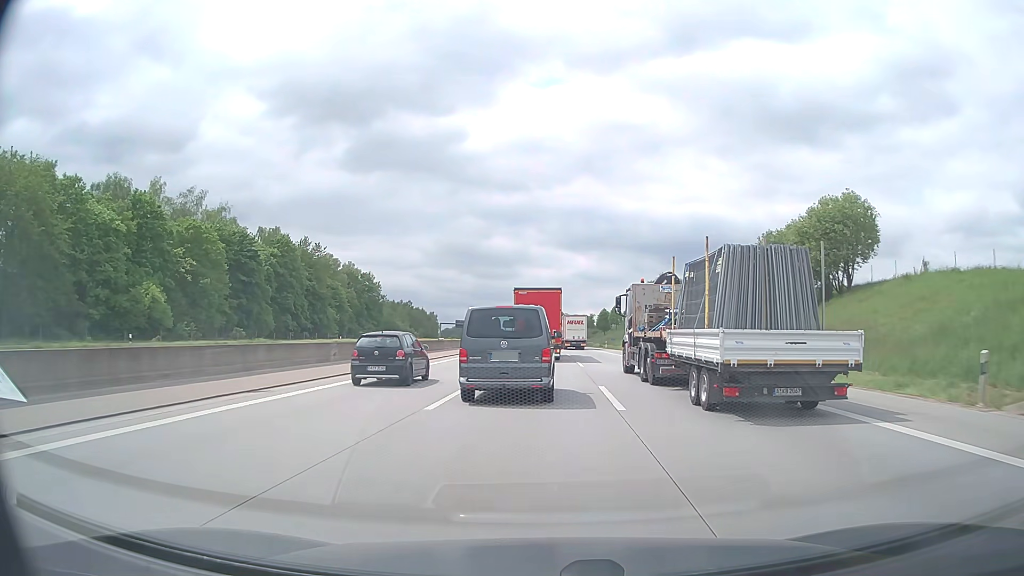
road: motorway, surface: asphalt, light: Day
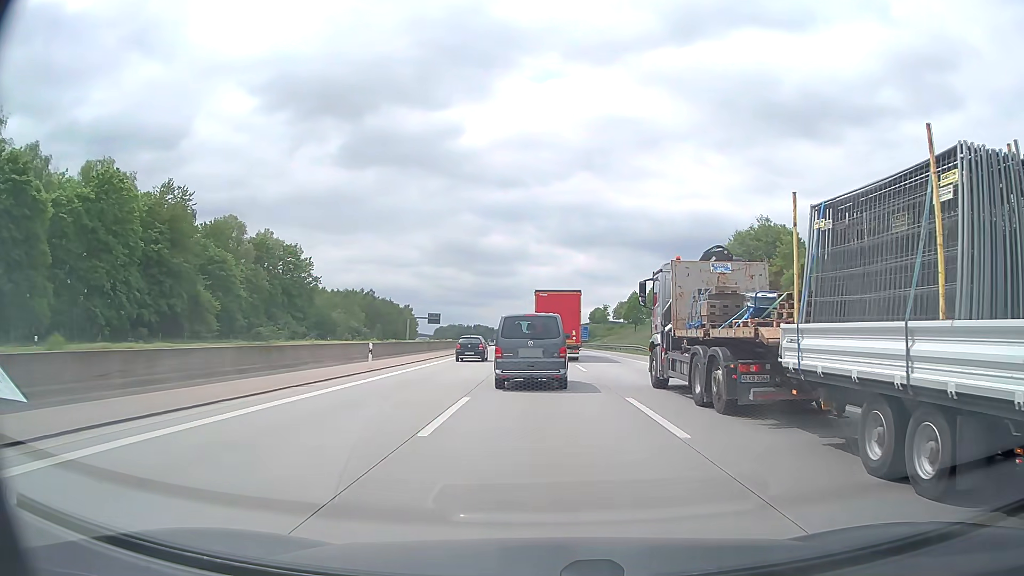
(+0.1, +58.2) m; 0°
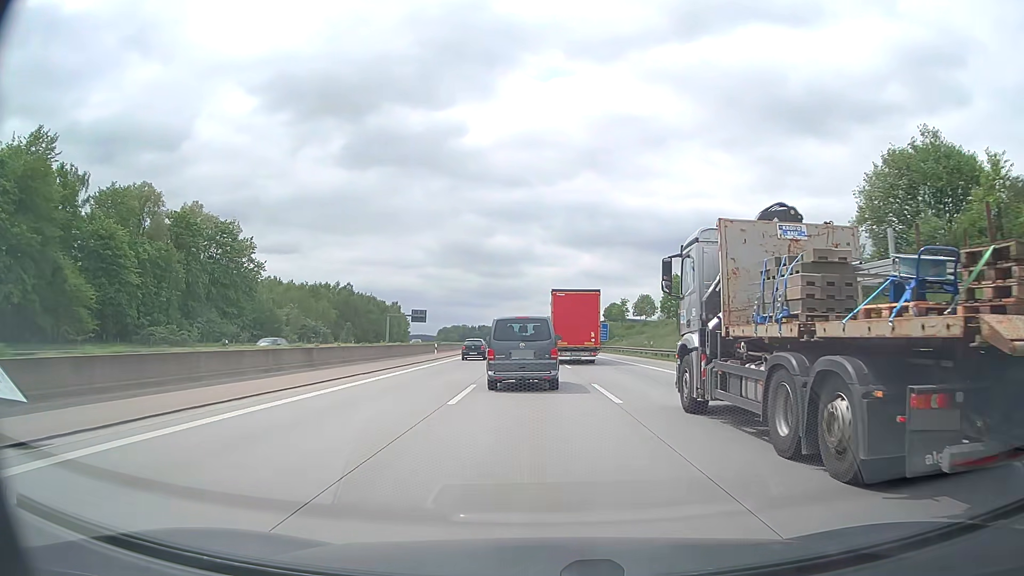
(0.0, +31.8) m; -1°
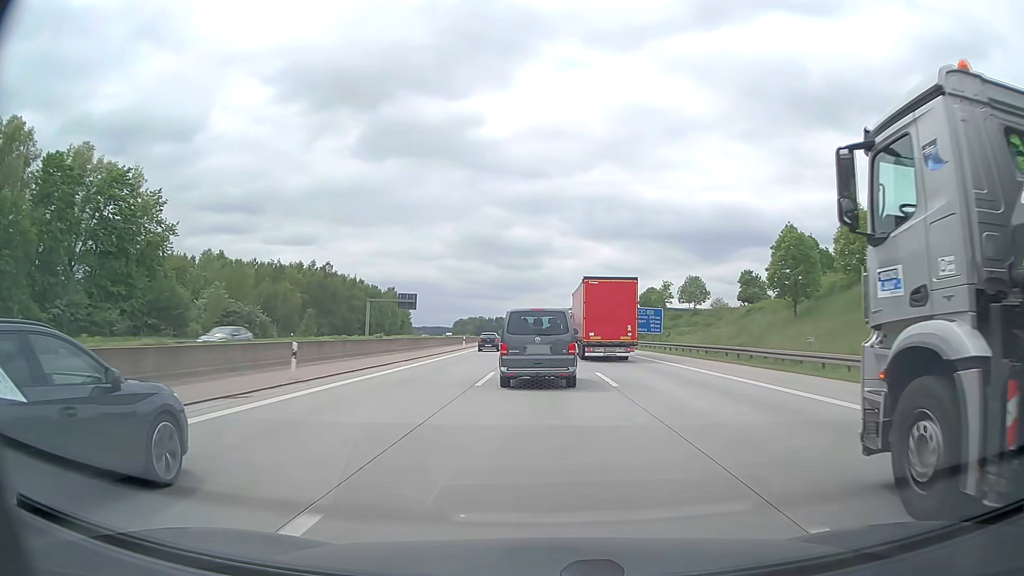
(-0.6, +33.8) m; -2°
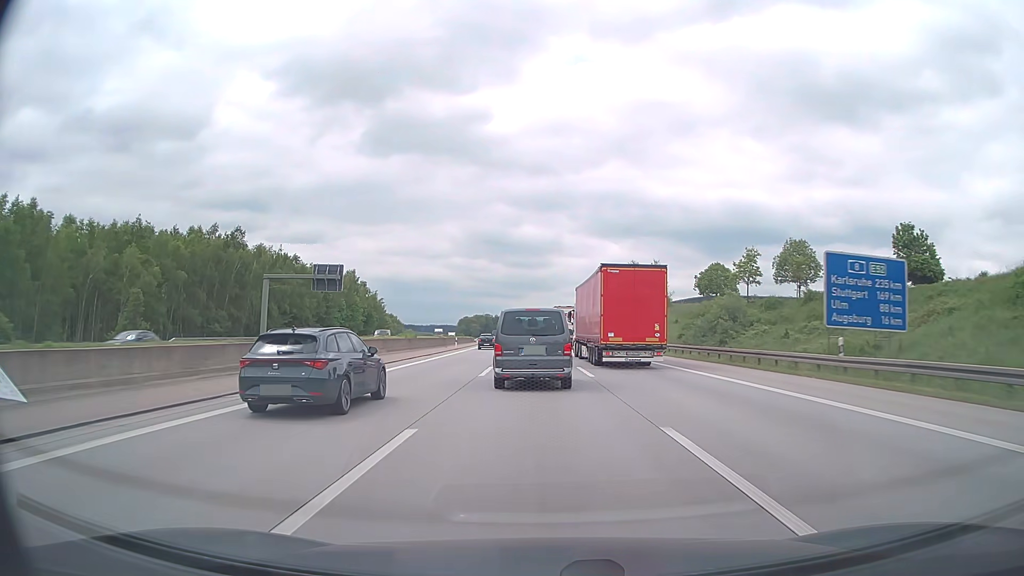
(-0.3, +50.1) m; -1°
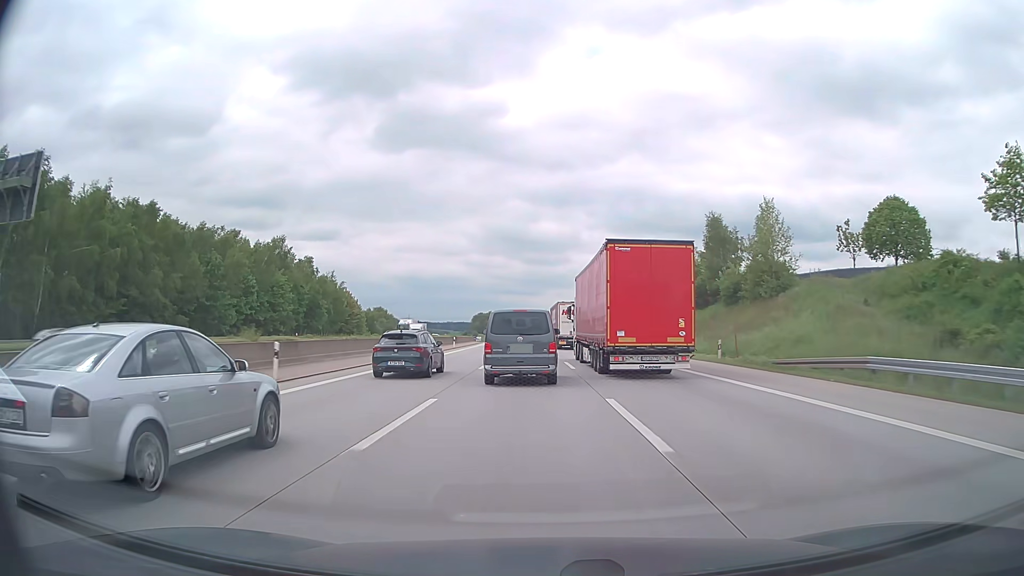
(-0.5, +50.4) m; -1°
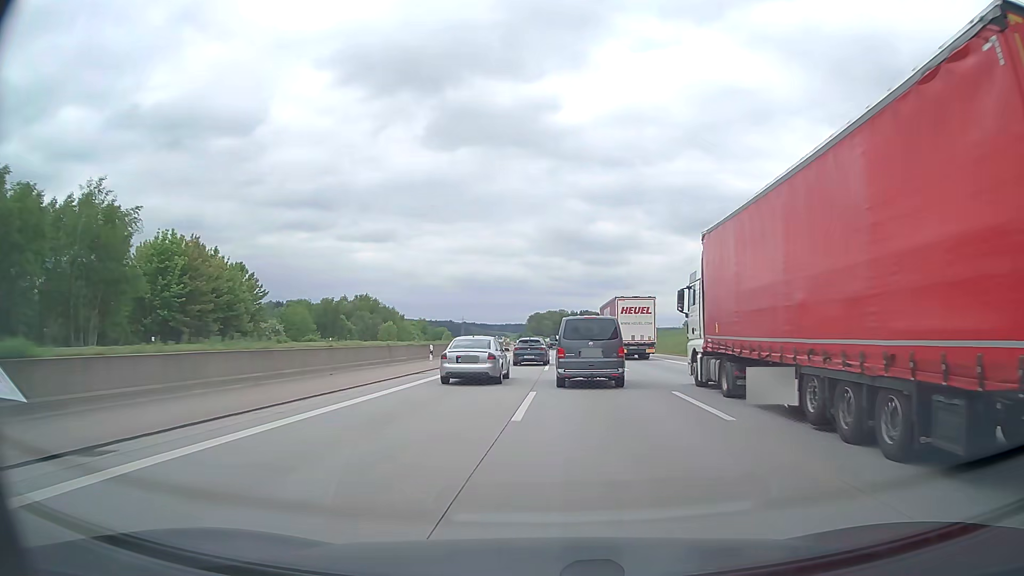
(-3.5, +88.1) m; -5°
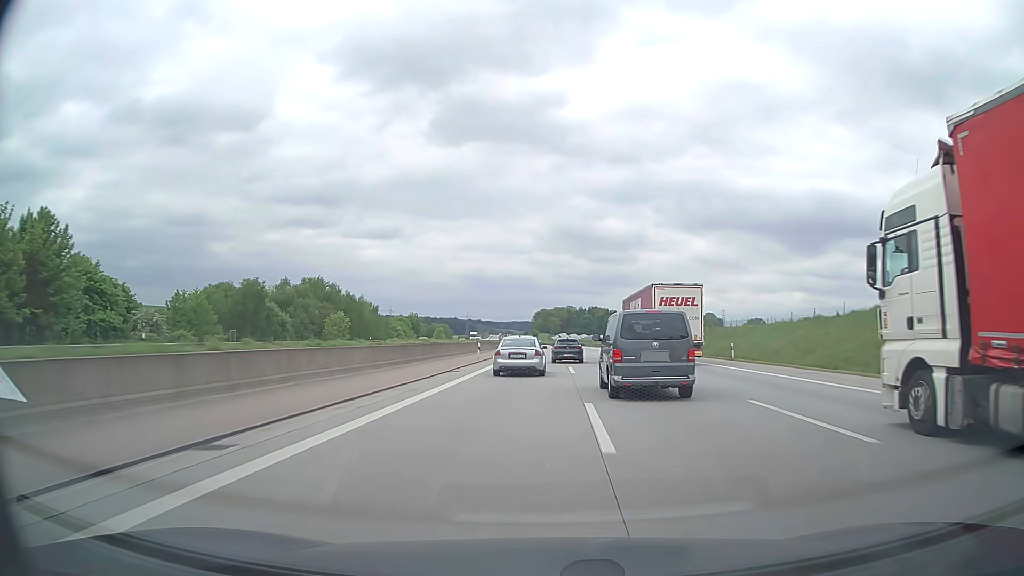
(-0.2, +39.5) m; 0°
(0, +10) (0, +20) (0, +30) (0, +40) (0, +50) (-1, +60) (-1, +70) (-1, +80) (-1, +90) (-1, +100) m
